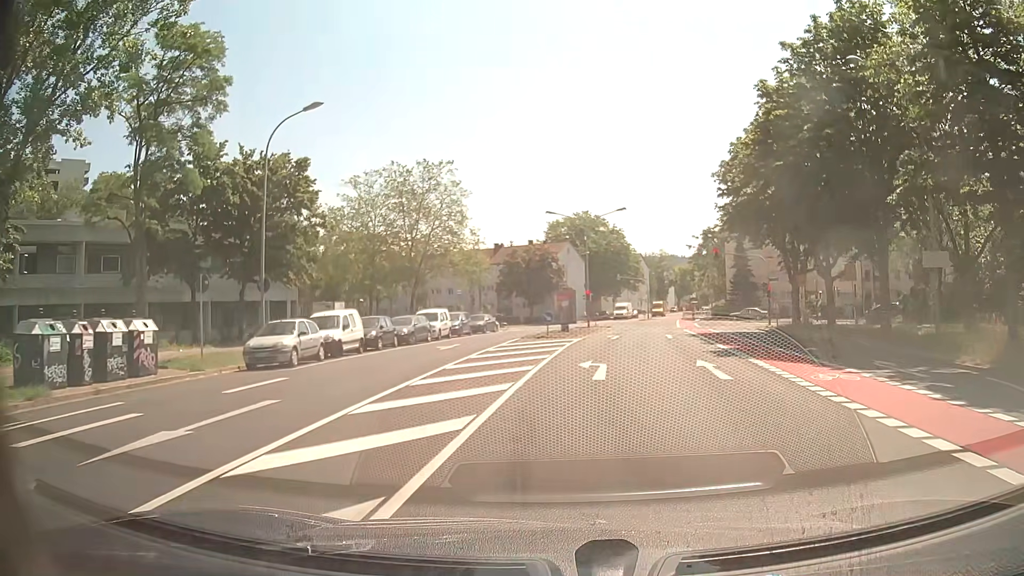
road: tertiary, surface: asphalt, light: Day
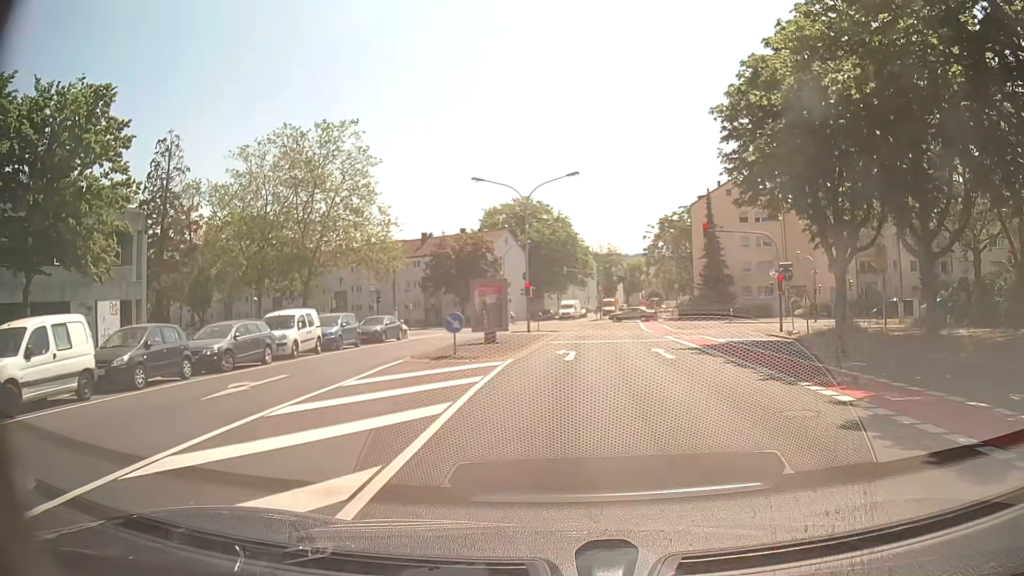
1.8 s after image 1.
(+0.5, +14.1) m; +4°
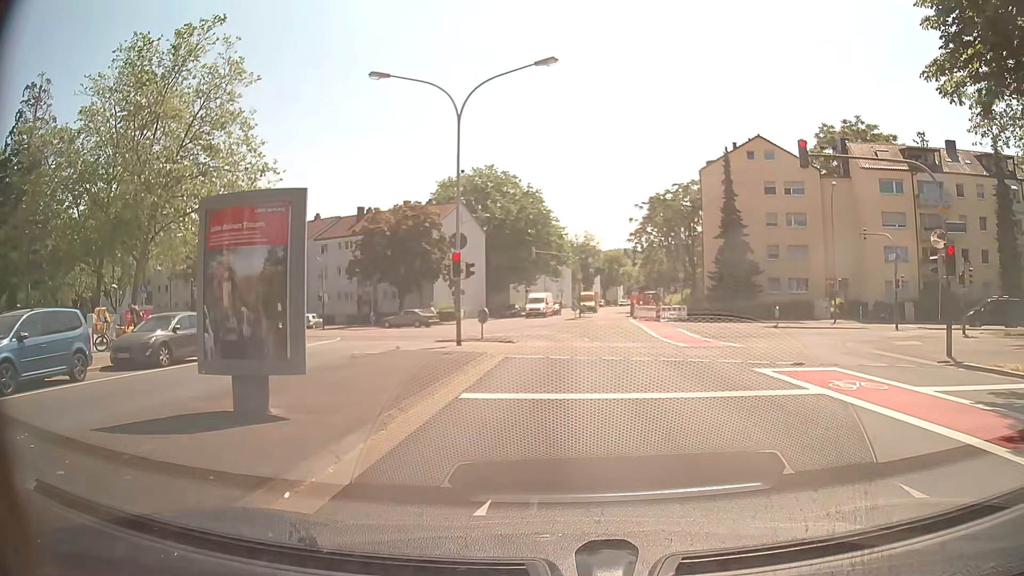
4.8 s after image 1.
(+0.5, +18.4) m; +4°
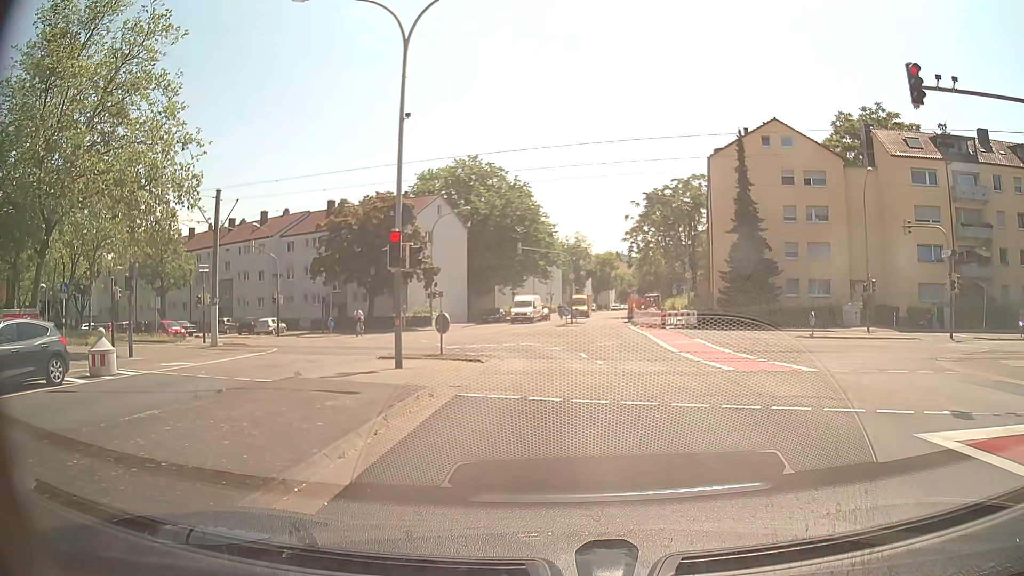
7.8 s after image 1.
(-0.1, +6.7) m; -2°
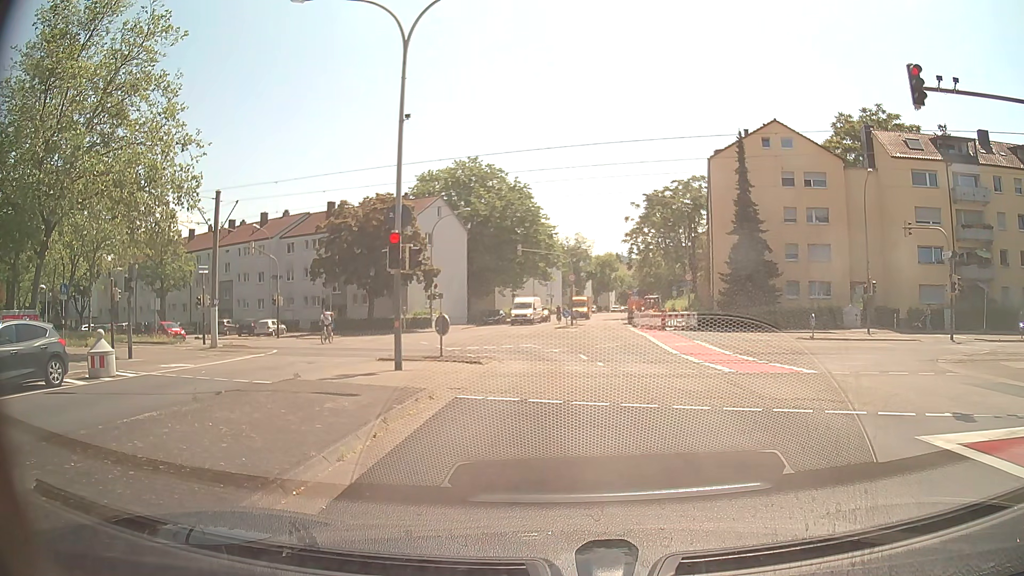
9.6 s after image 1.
(0.0, +0.1) m; 0°
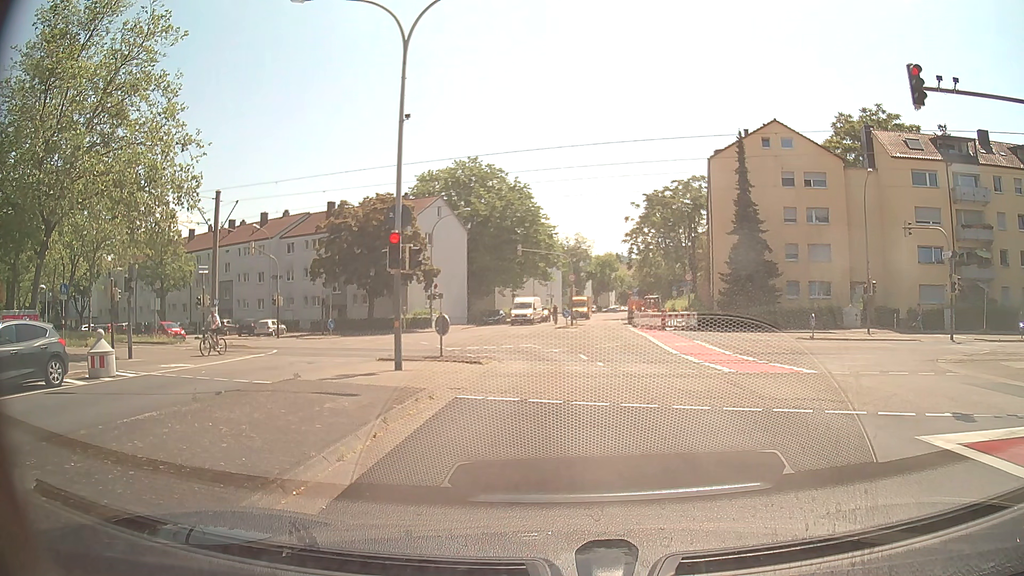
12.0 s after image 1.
(0.0, 0.0) m; 0°
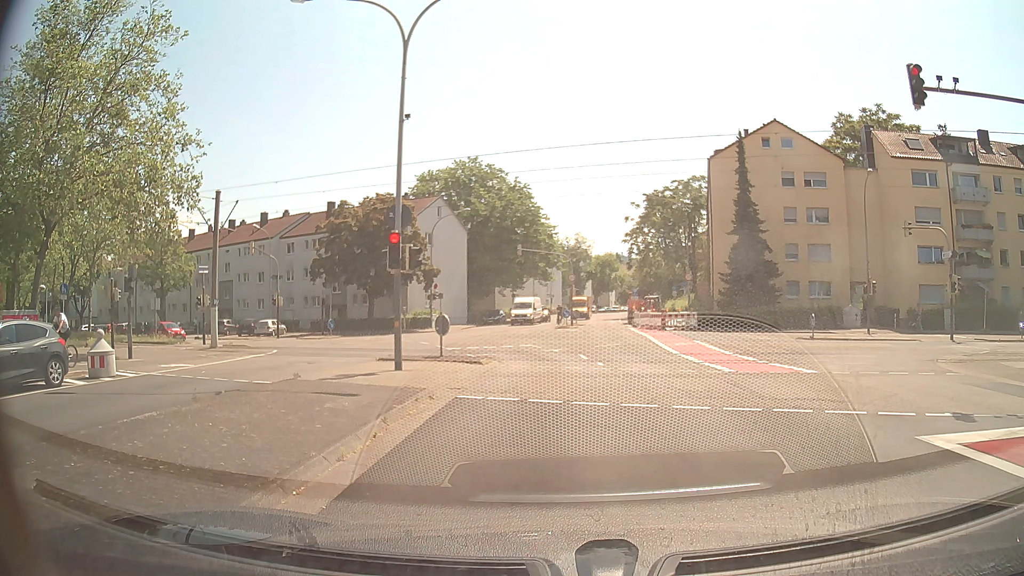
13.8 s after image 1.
(0.0, 0.0) m; 0°
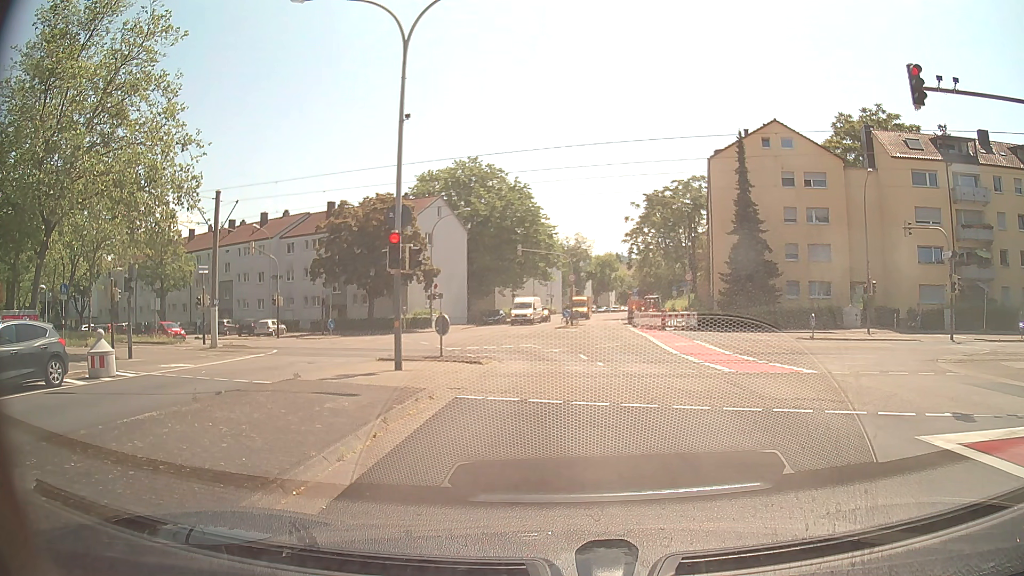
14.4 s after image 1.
(0.0, 0.0) m; 0°
